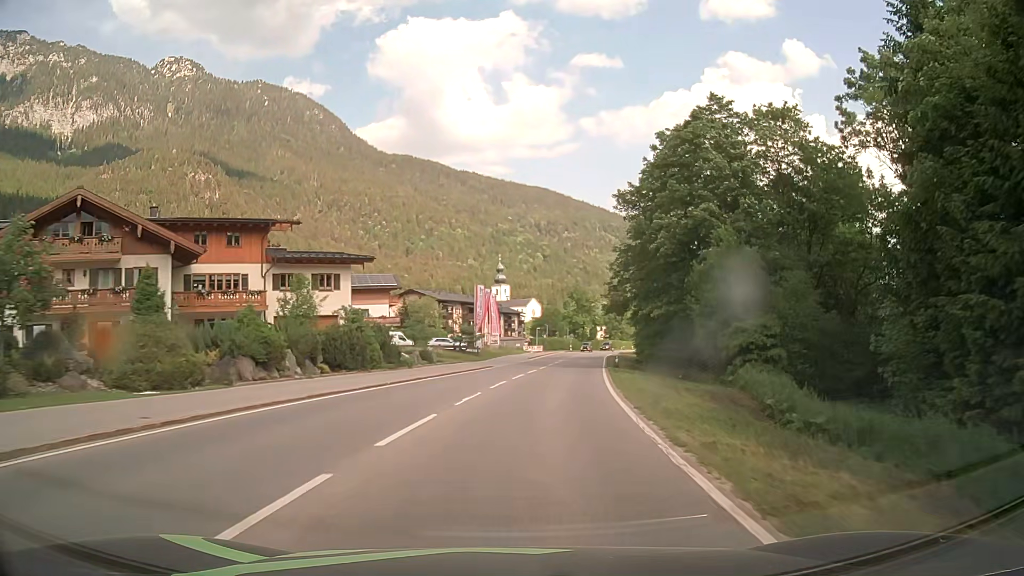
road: primary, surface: asphalt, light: Day
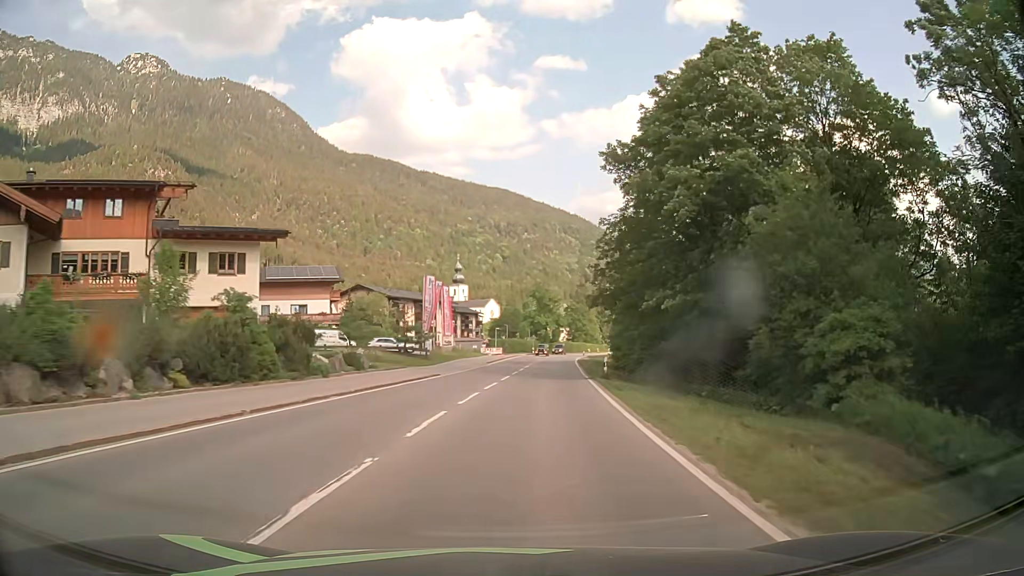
(+0.3, +10.7) m; +3°
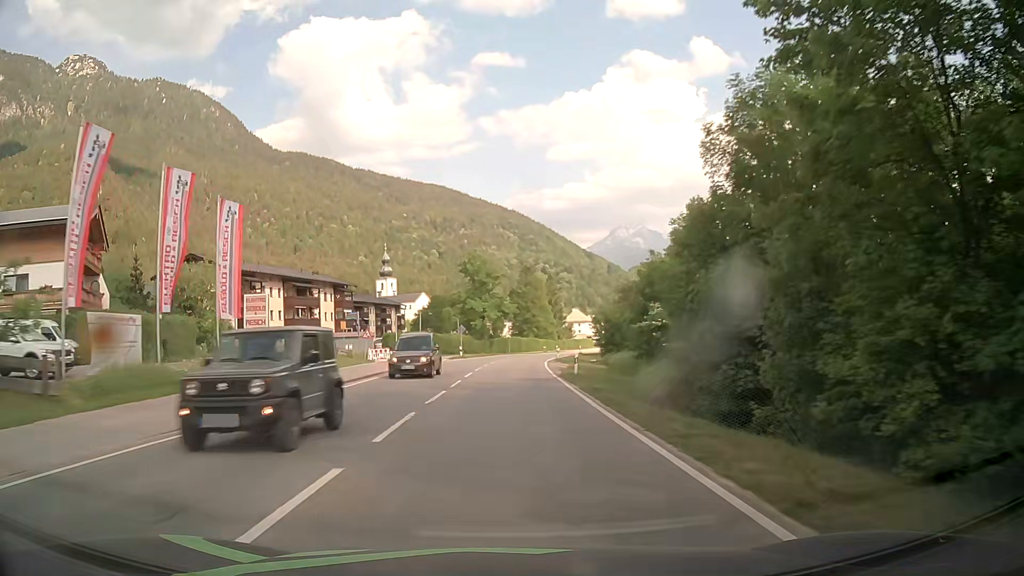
(+3.3, +43.1) m; +6°
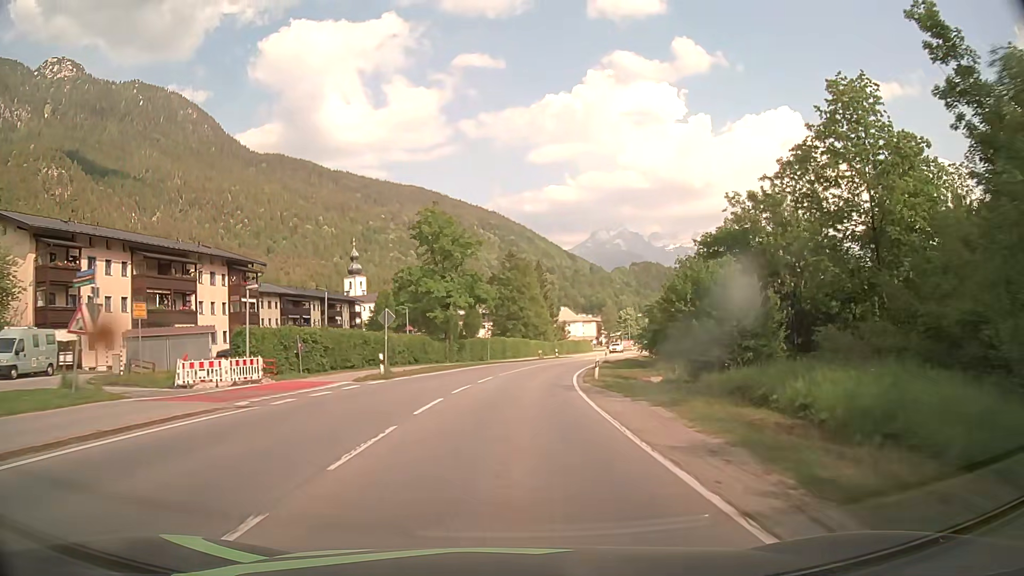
(+0.3, +32.4) m; +2°
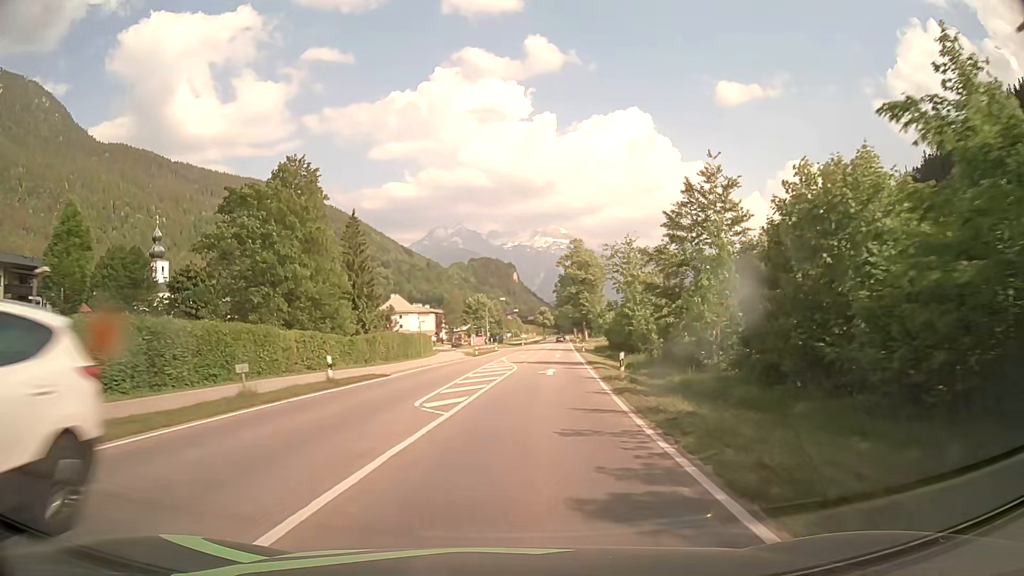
(+5.1, +53.5) m; +12°
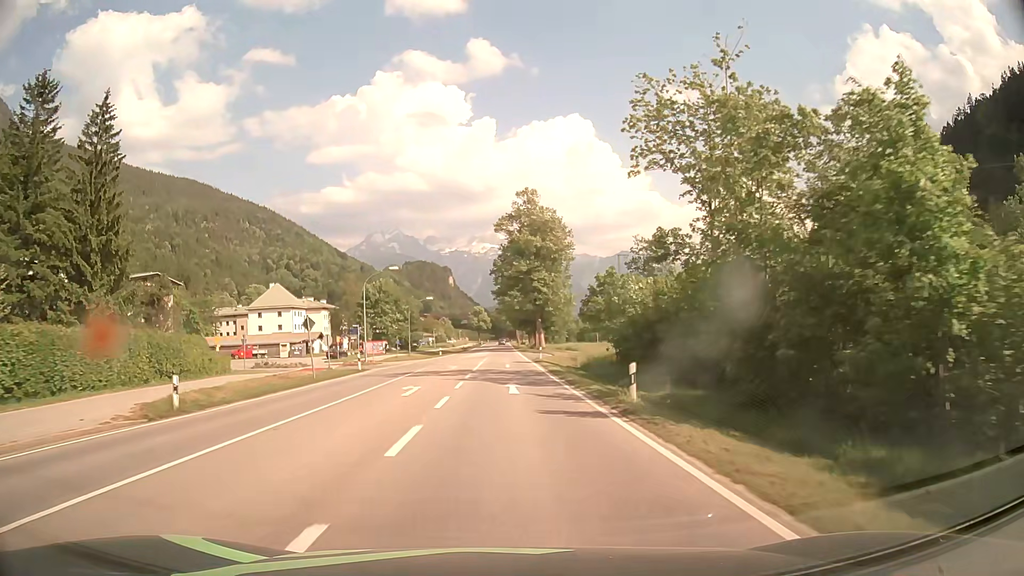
(+4.6, +53.8) m; +7°
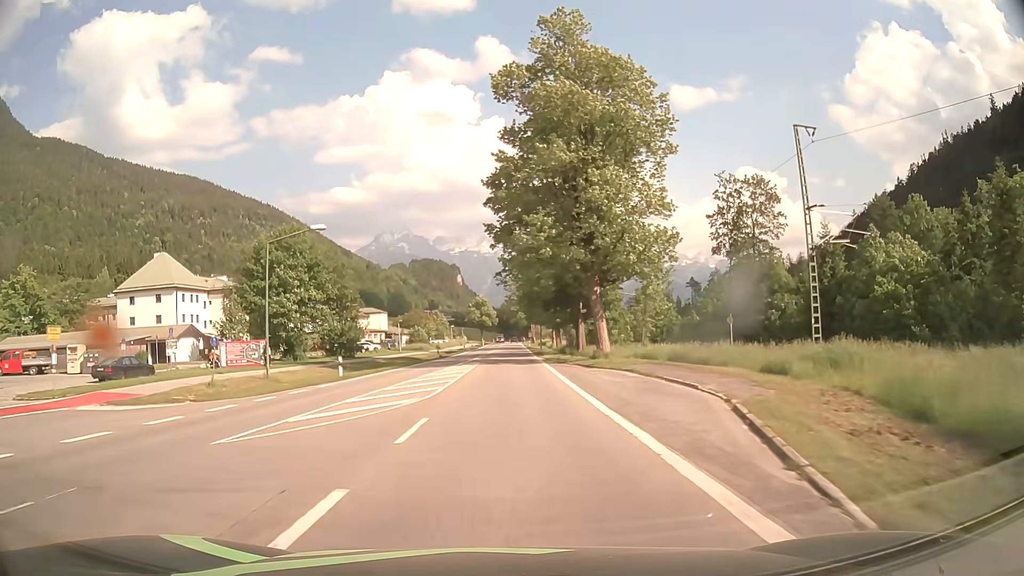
(-0.2, +53.9) m; -1°
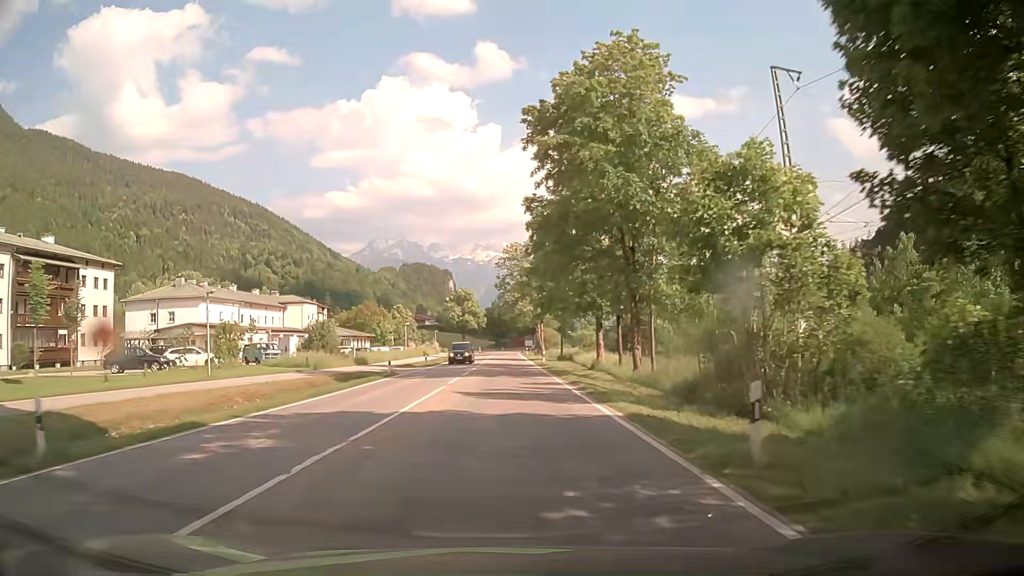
(+0.1, +53.7) m; 0°
(0, +10) (0, +20) (0, +30) (0, +40) (0, +50) (0, +60) (0, +70) (0, +80) (0, +90) (+1, +100) m
